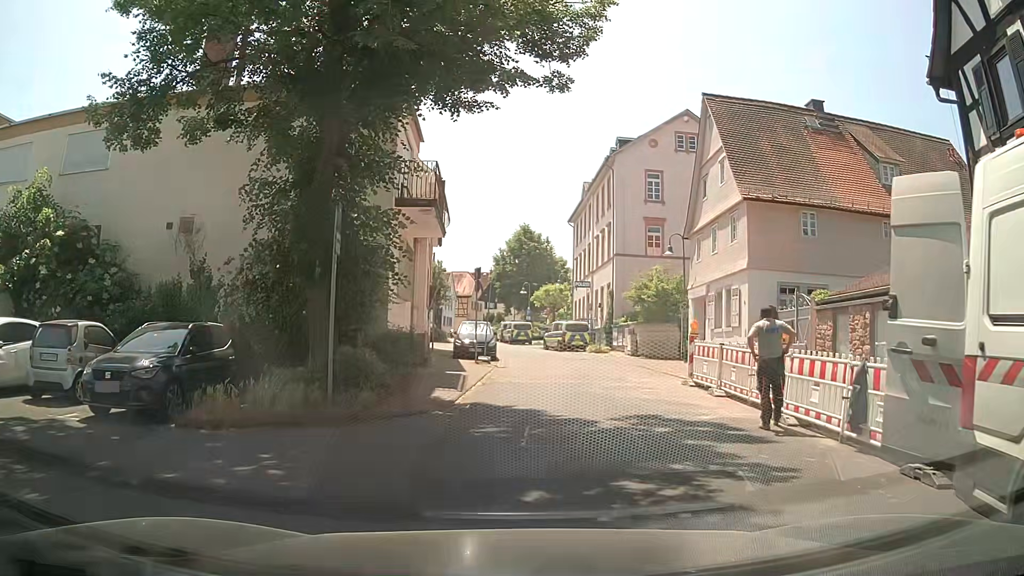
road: residential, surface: asphalt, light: Day
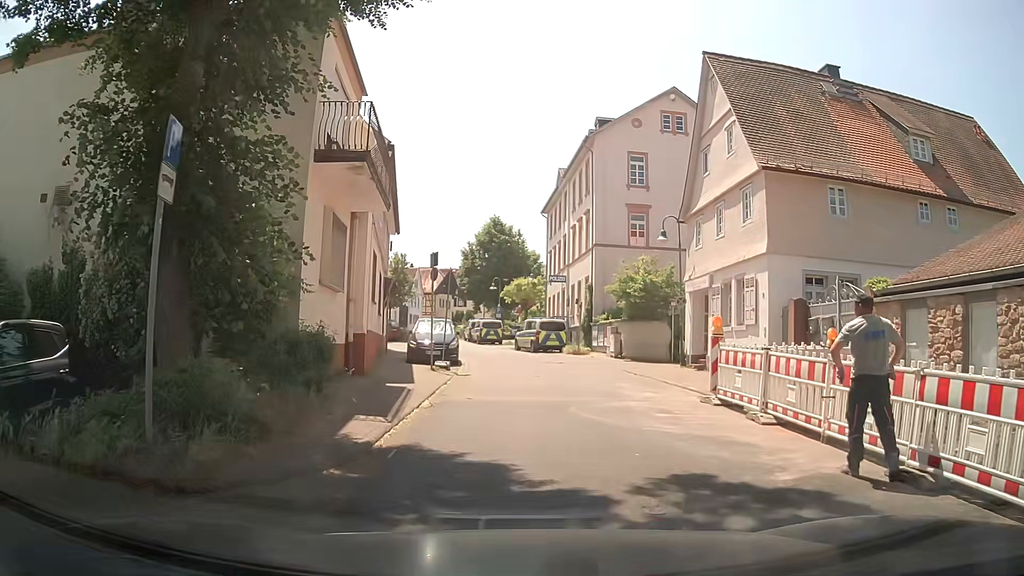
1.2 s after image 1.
(+0.2, +4.5) m; +2°
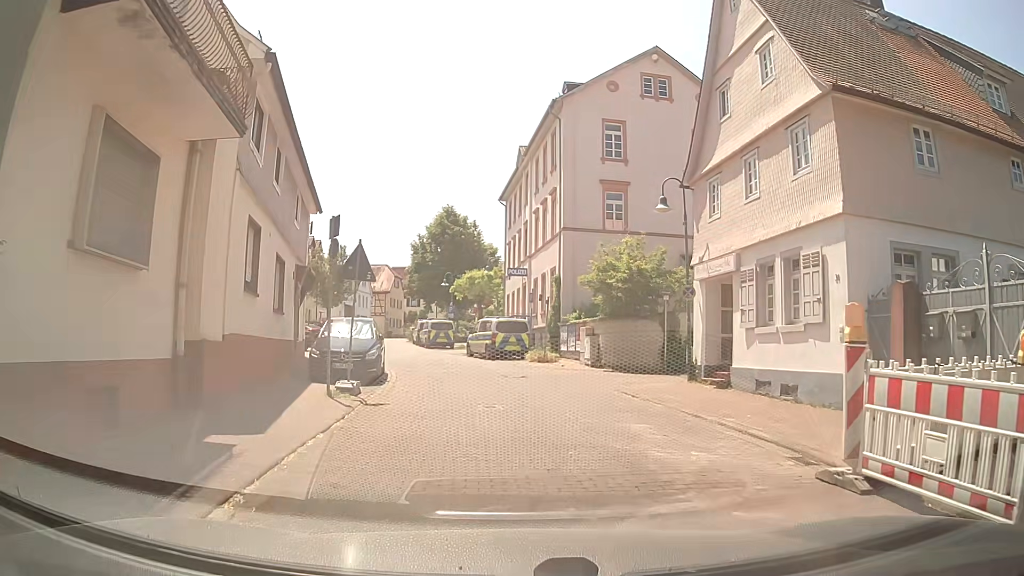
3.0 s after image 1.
(+0.2, +6.9) m; +4°
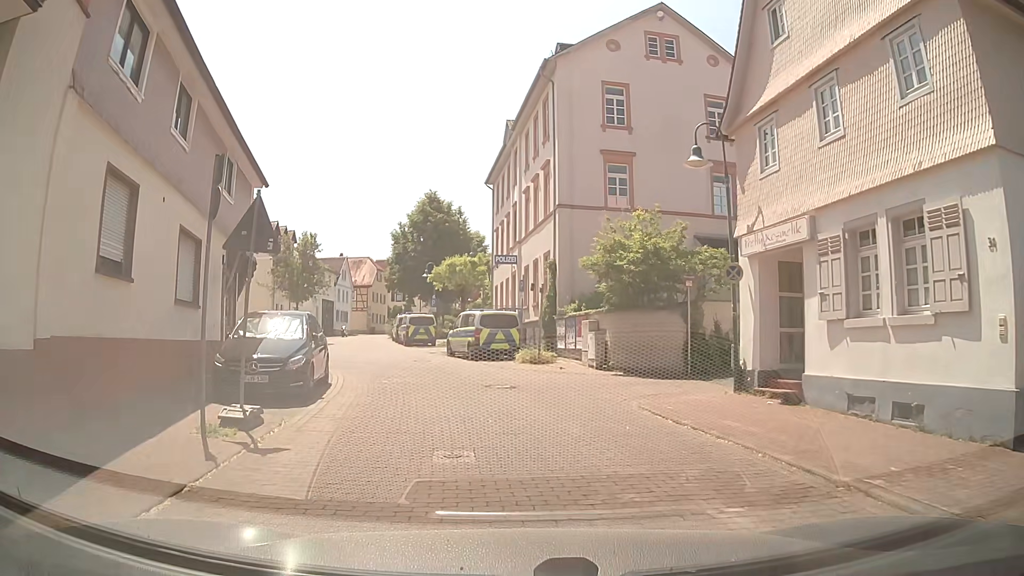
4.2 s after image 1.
(0.0, +4.9) m; +1°
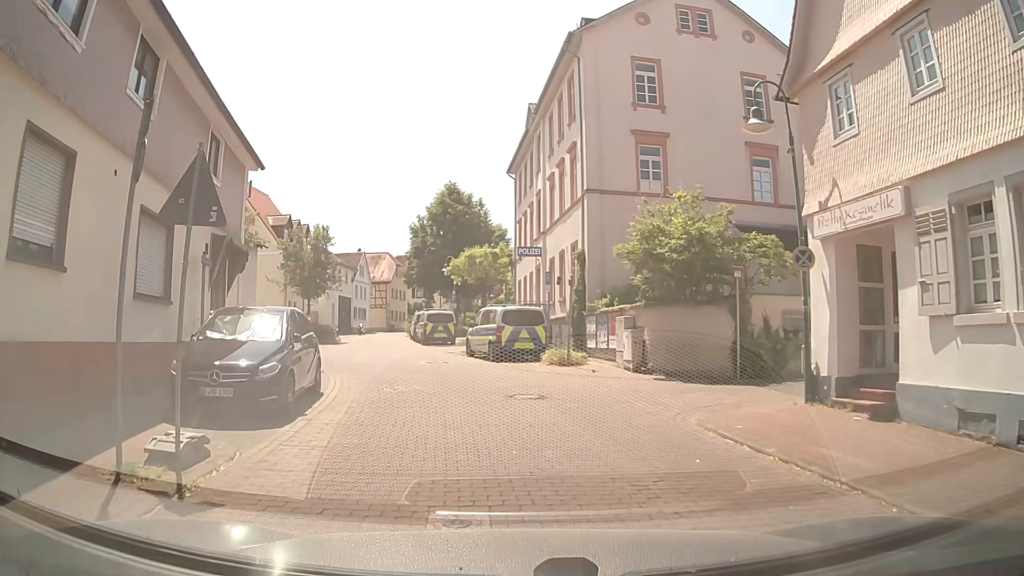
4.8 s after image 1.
(-0.1, +2.4) m; -3°
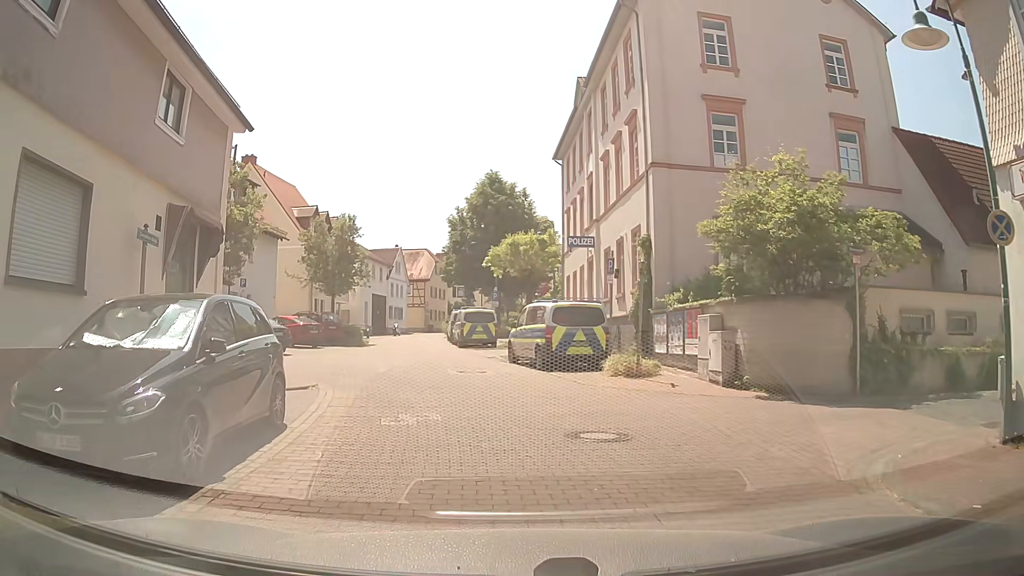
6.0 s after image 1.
(-0.1, +4.3) m; -5°
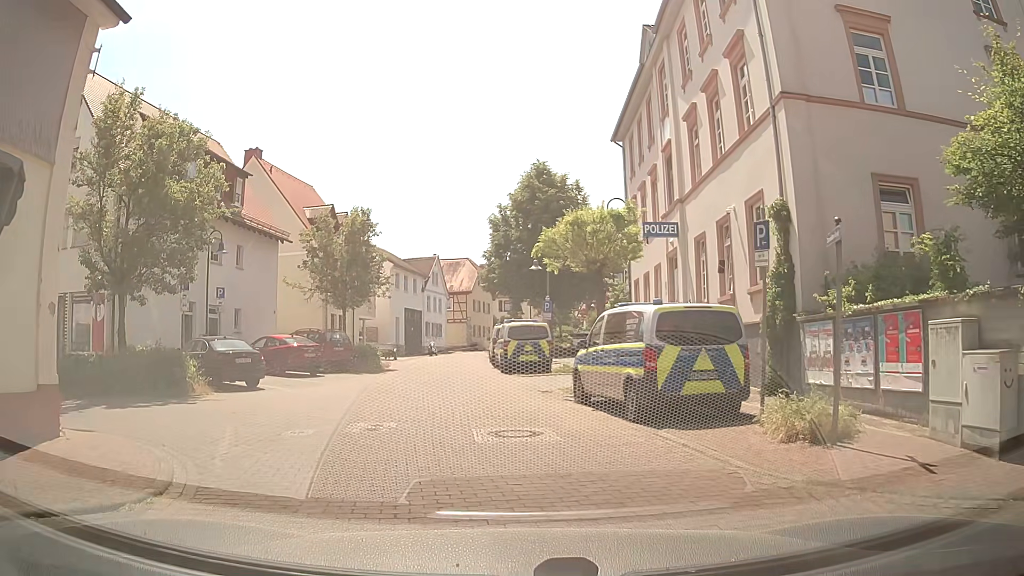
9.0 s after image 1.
(0.0, +7.9) m; -2°
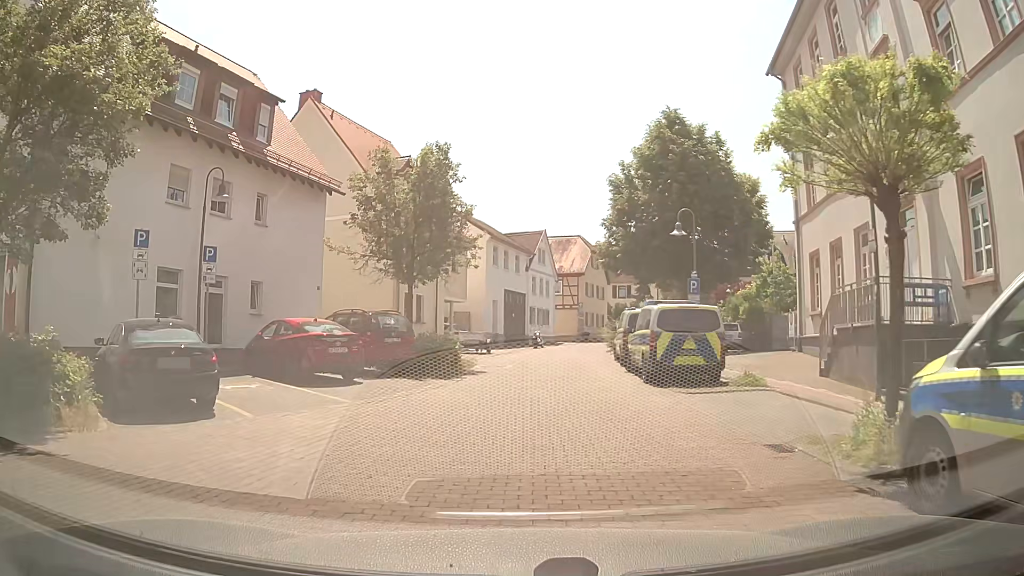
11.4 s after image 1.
(-0.8, +9.5) m; -9°
